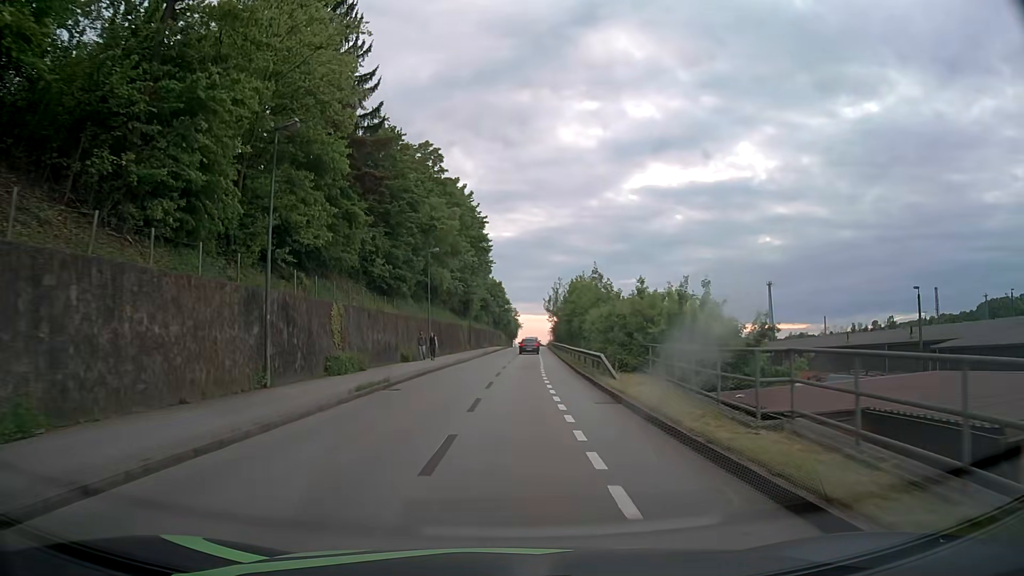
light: Day
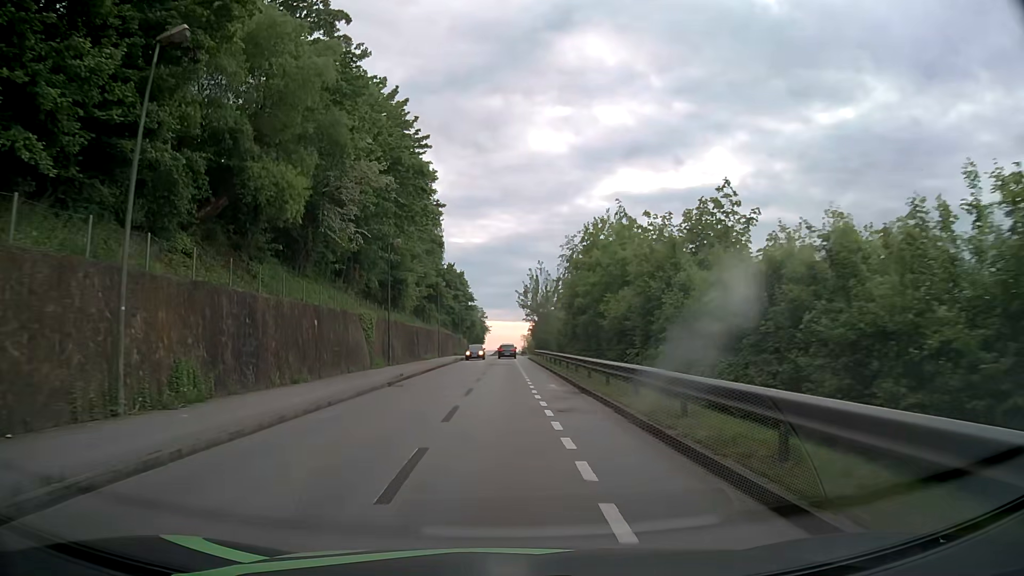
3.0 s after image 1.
(+0.9, +37.2) m; +2°
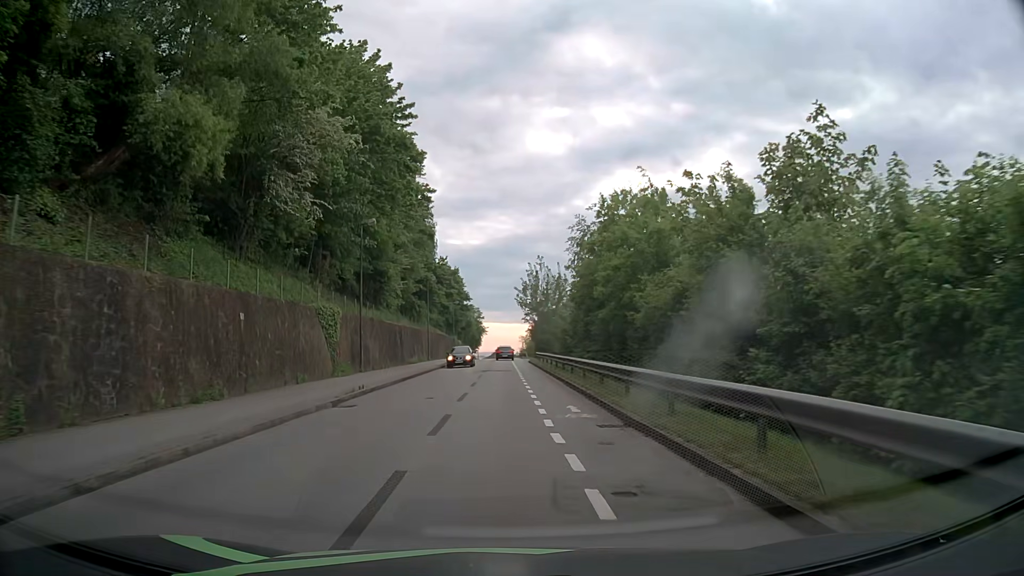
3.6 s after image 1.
(+0.1, +7.5) m; 0°
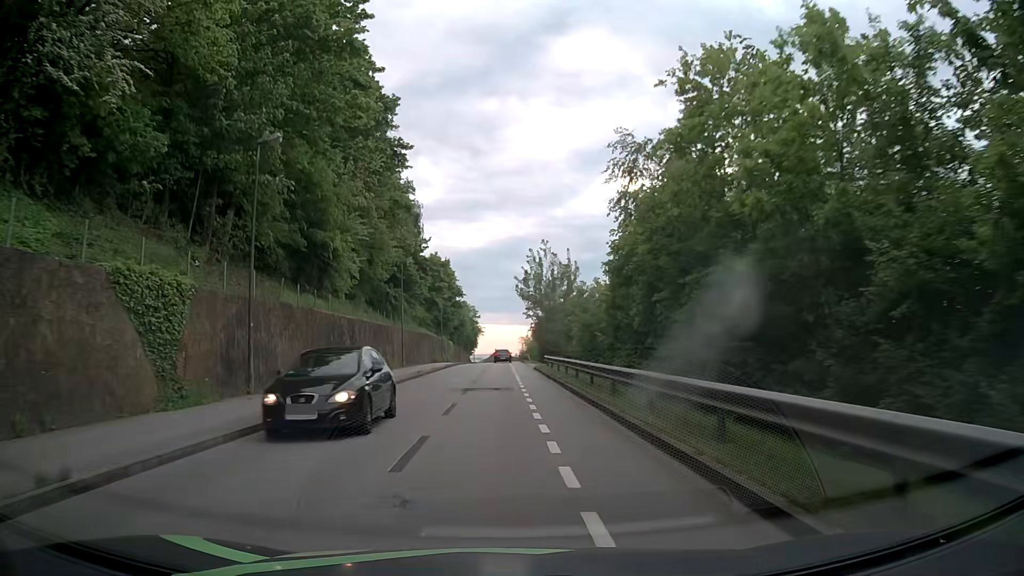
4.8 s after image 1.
(+0.1, +15.1) m; 0°
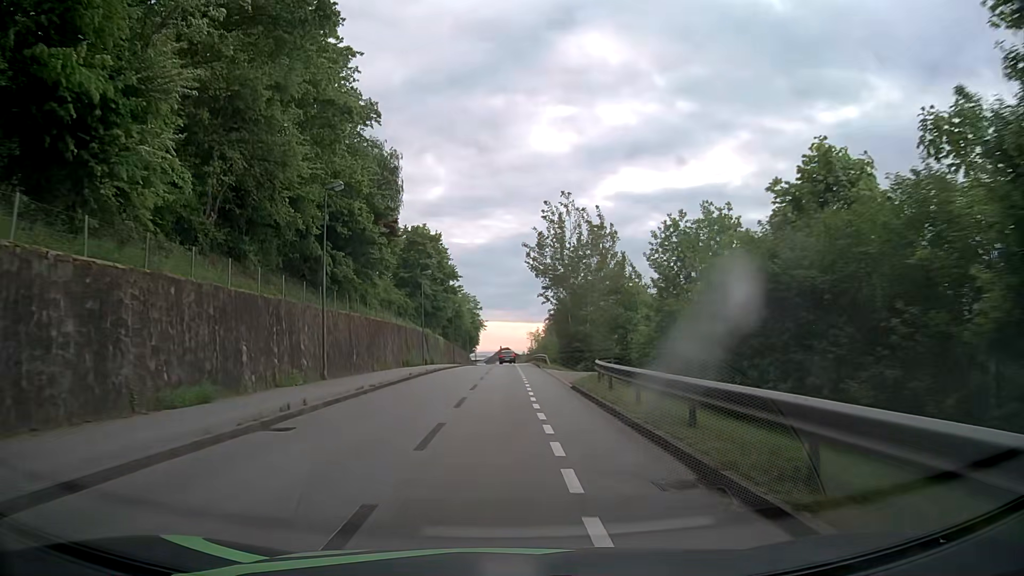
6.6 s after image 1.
(0.0, +22.7) m; -1°
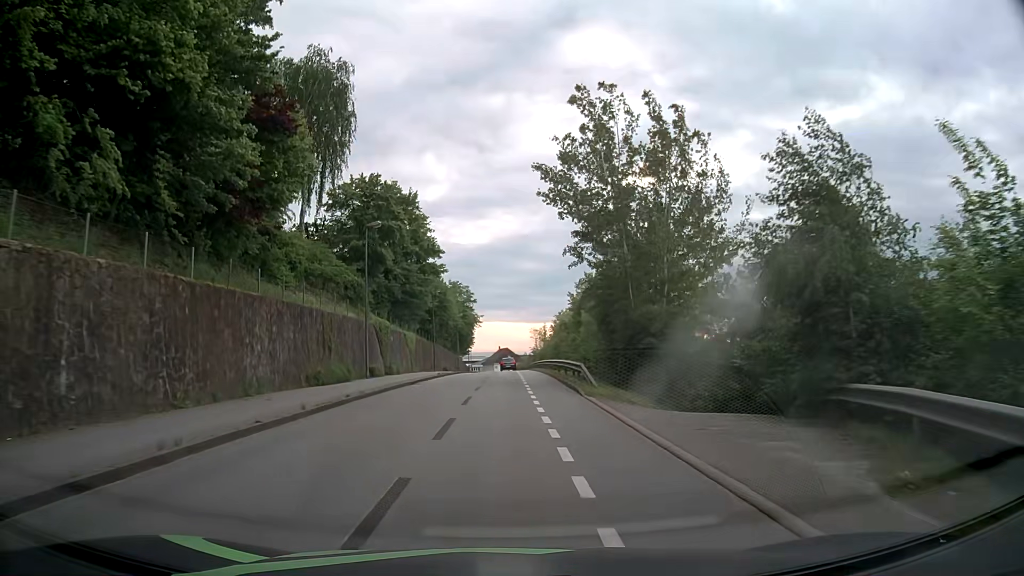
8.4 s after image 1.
(+0.1, +22.8) m; 0°
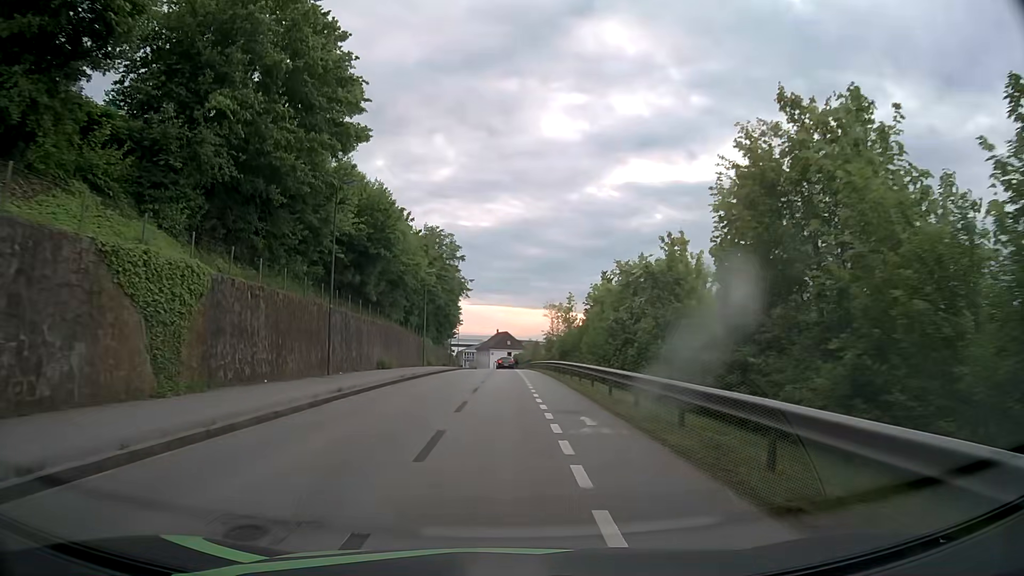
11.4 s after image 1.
(-0.1, +38.2) m; 0°
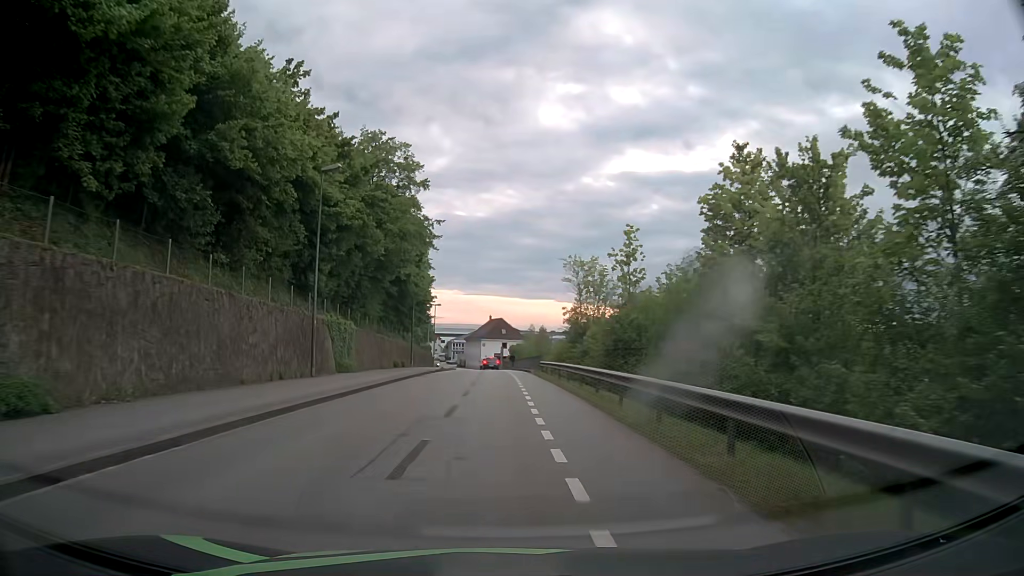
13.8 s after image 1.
(+0.1, +31.1) m; 0°
(0, +10) (0, +20) (0, +30) (0, +40) (0, +50) (0, +60) (-1, +70) (-1, +80) (-1, +90) (-2, +100) m
